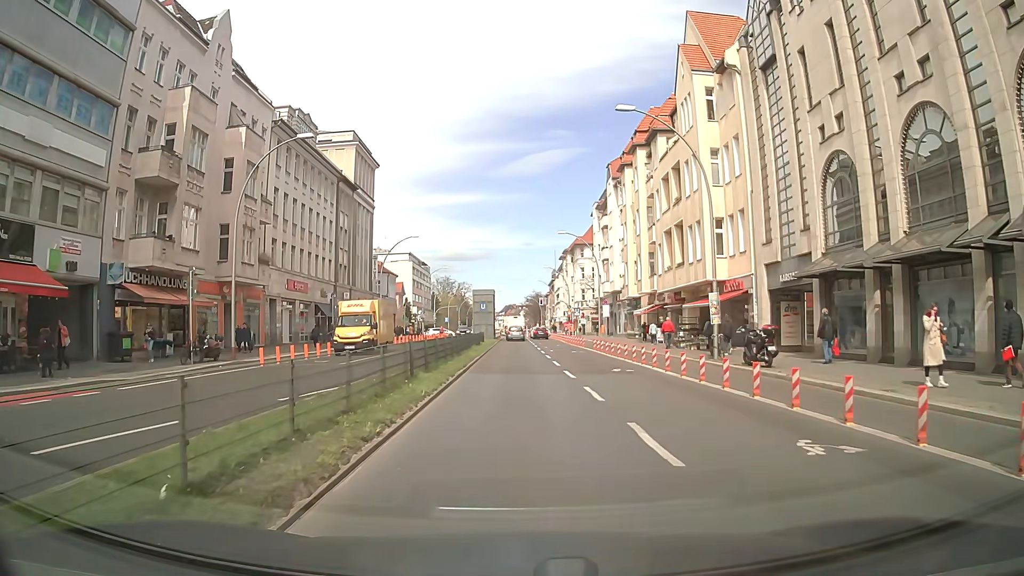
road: primary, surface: asphalt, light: Day
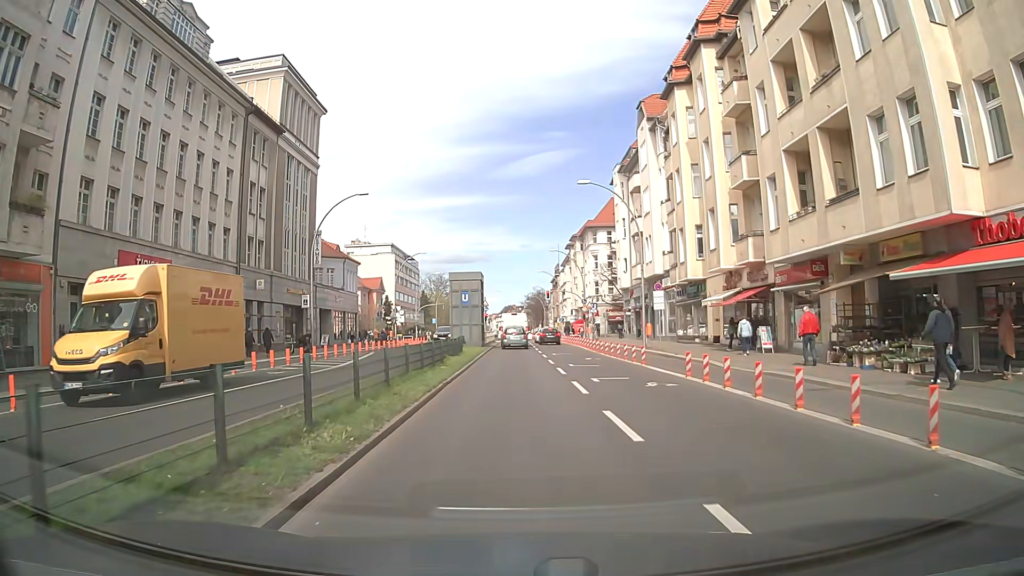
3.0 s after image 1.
(-0.1, +22.5) m; 0°
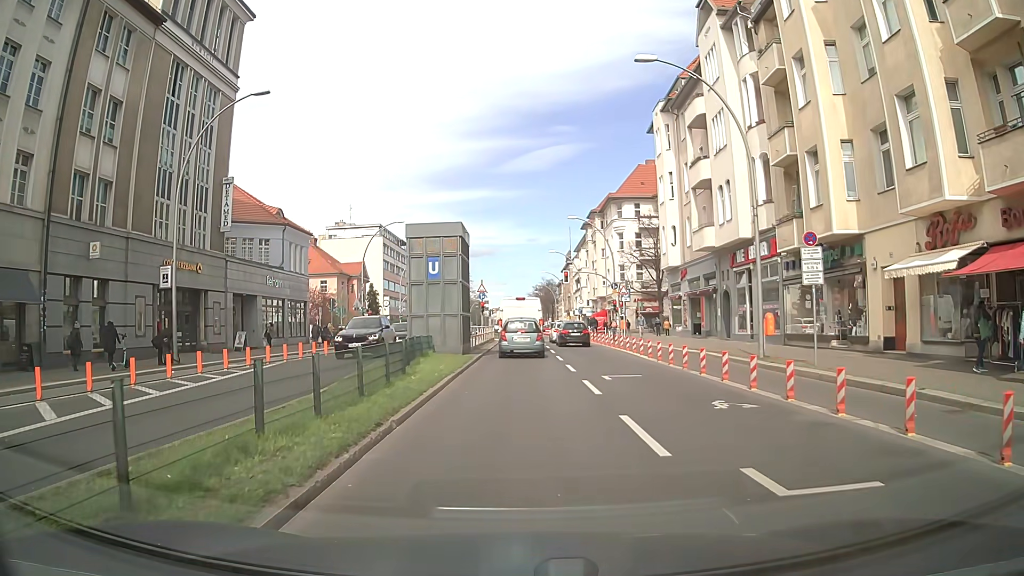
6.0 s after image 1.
(-0.1, +19.1) m; -1°
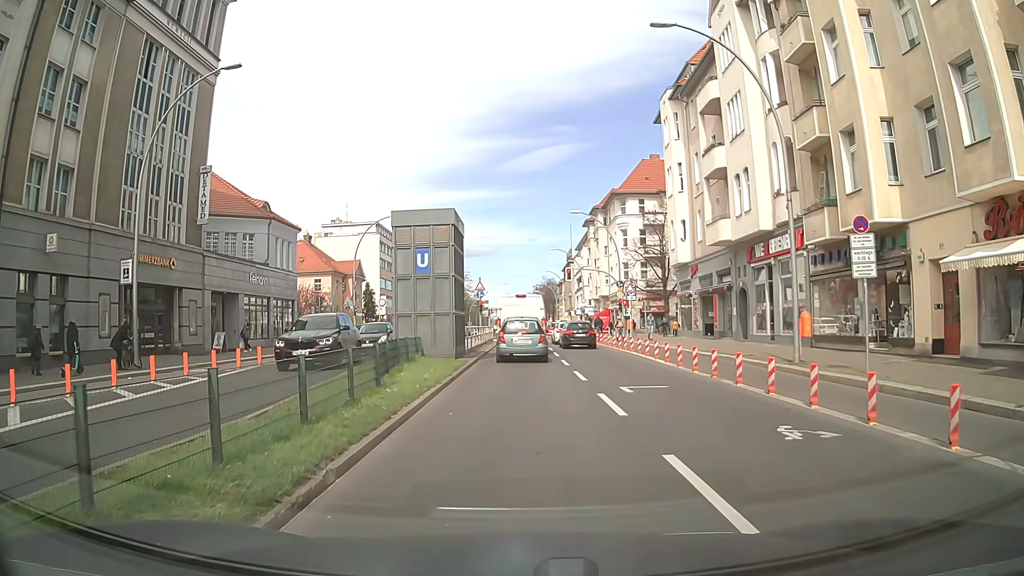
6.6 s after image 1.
(0.0, +2.9) m; +1°
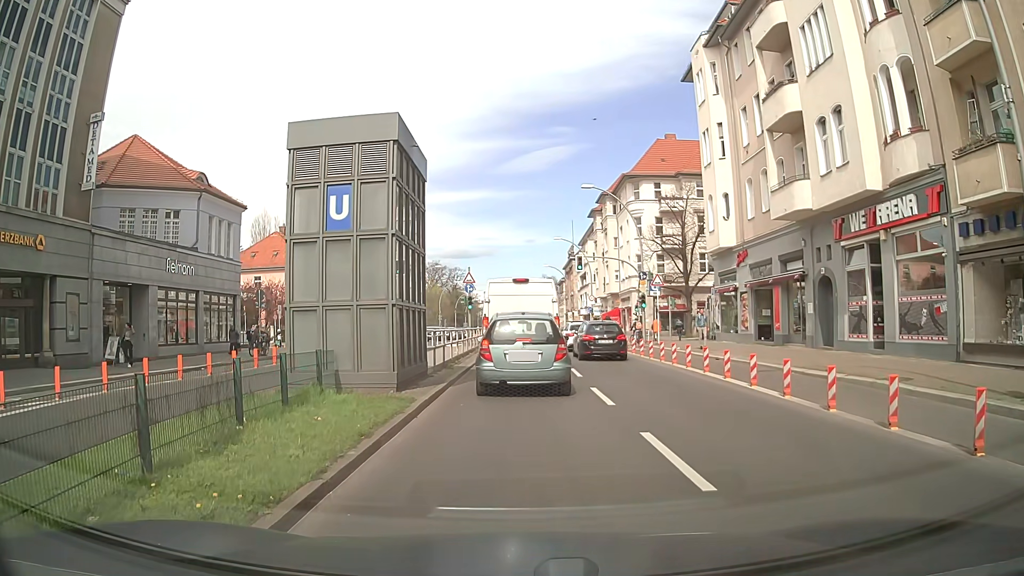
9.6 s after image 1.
(-0.2, +10.2) m; -2°
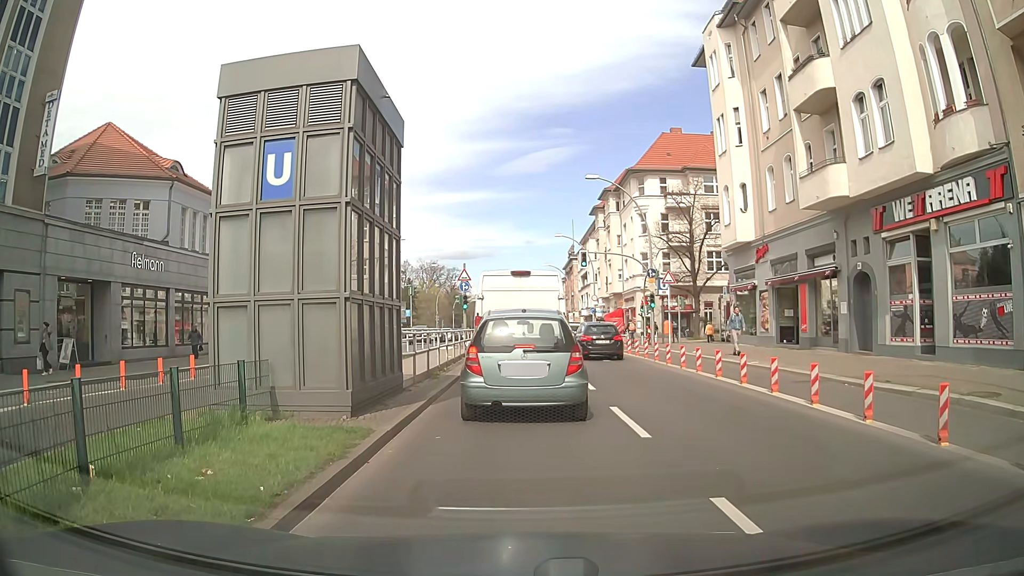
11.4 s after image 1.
(+0.1, +3.1) m; +1°
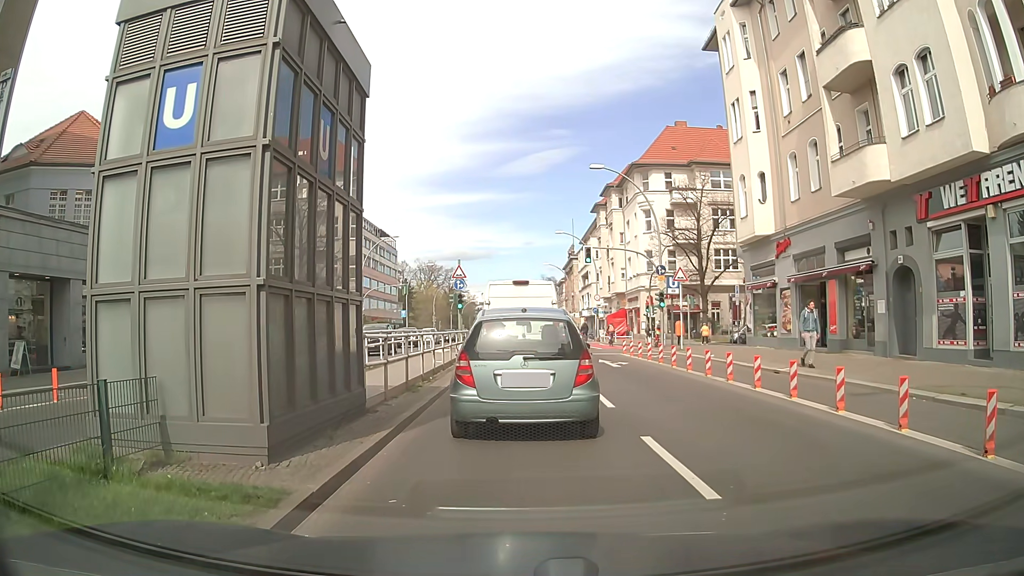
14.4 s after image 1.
(0.0, +2.9) m; 0°
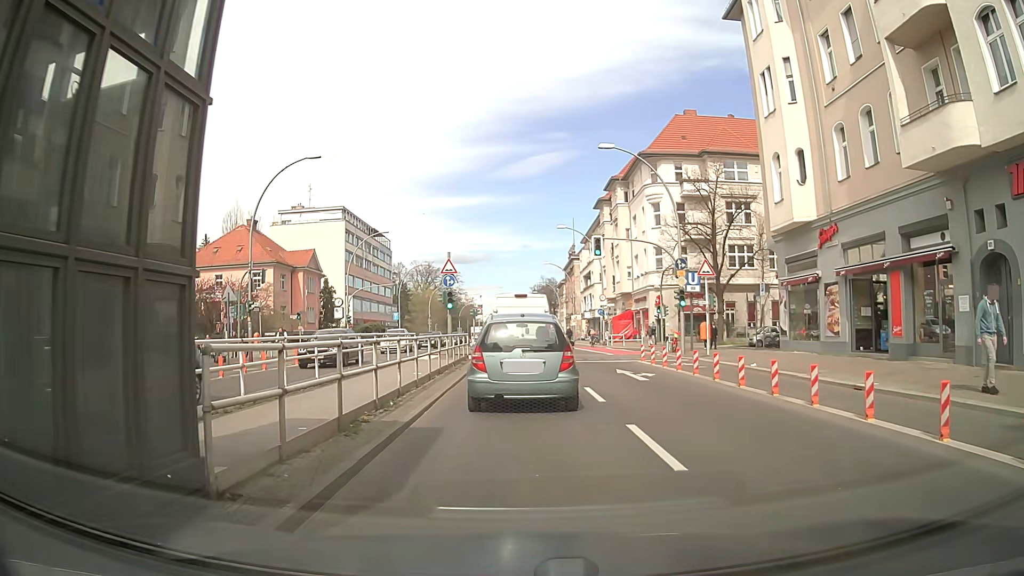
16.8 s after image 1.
(0.0, +5.3) m; +1°
(0, +10) (0, +20) (0, +30) (-1, +40) (-1, +50) (-1, +60) (-2, +70) (-2, +80) (-2, +90) (-3, +100) m
